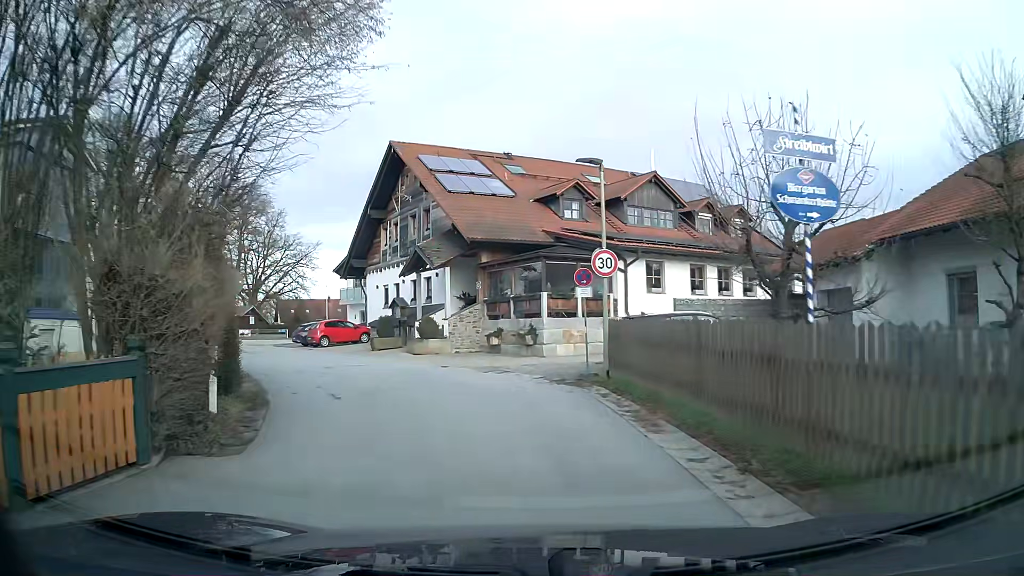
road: unclassified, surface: asphalt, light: Day
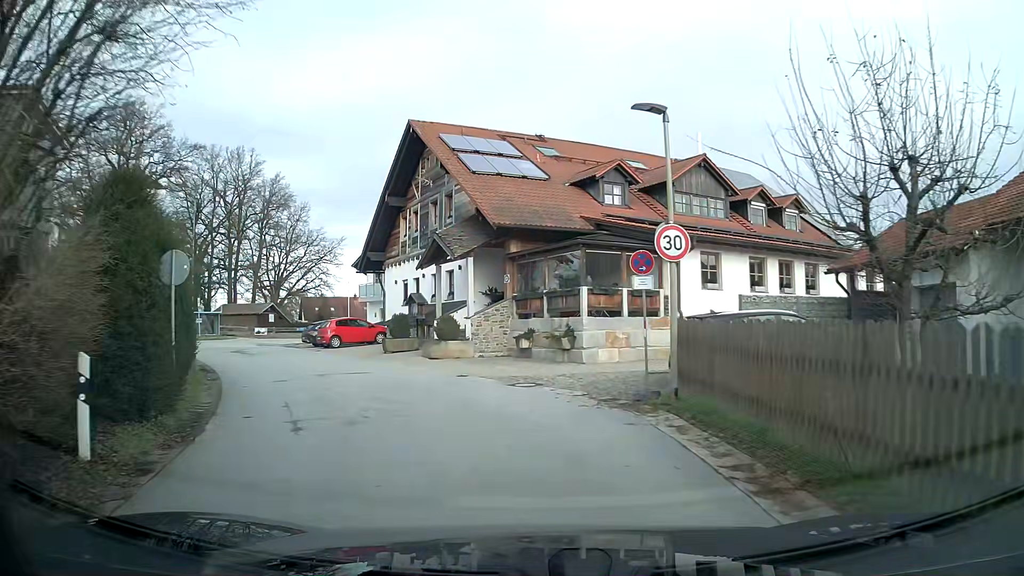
(-0.1, +3.9) m; -3°
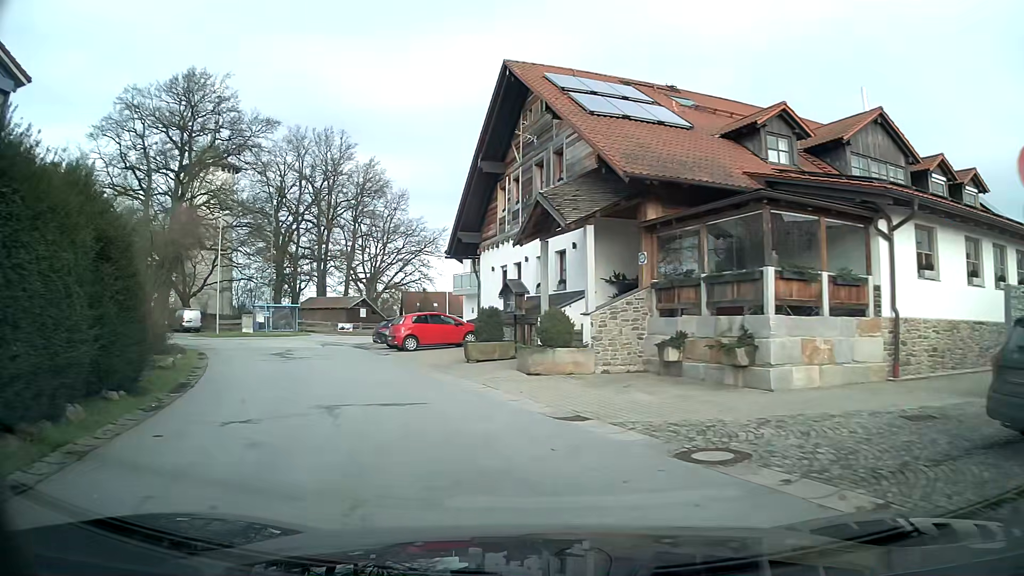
(-0.7, +7.8) m; -11°
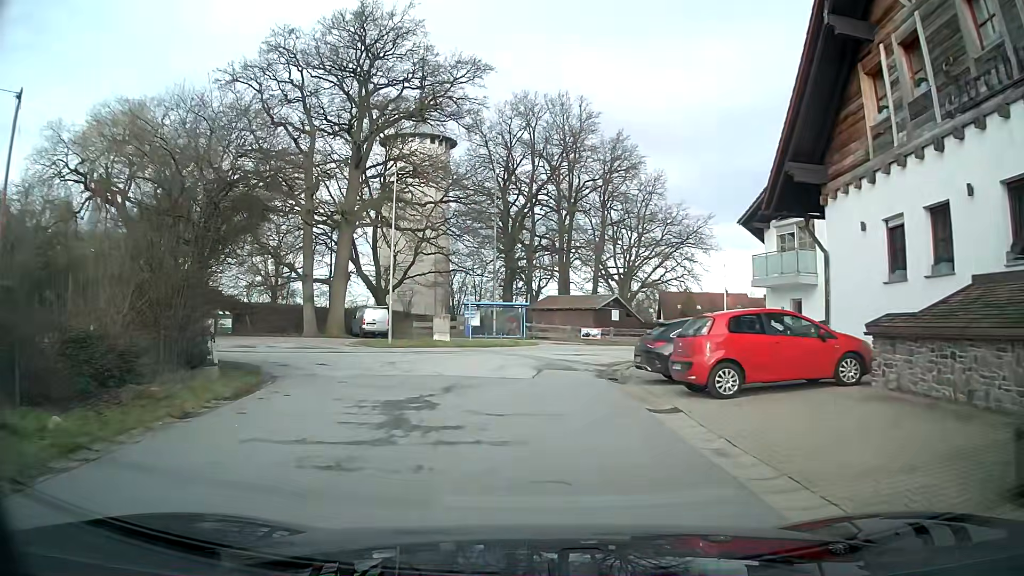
(-2.8, +14.8) m; -19°
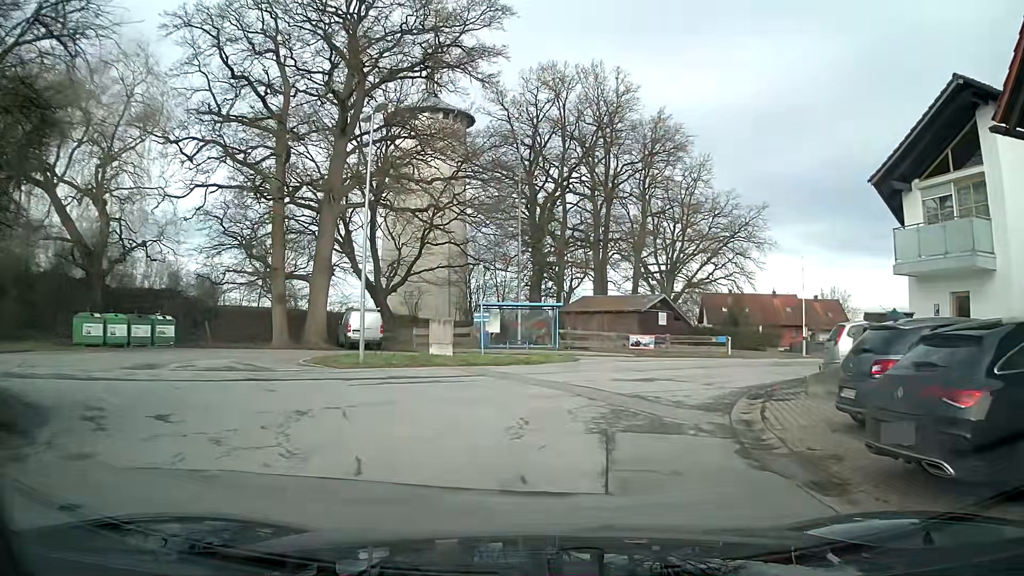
(-0.2, +9.7) m; -1°
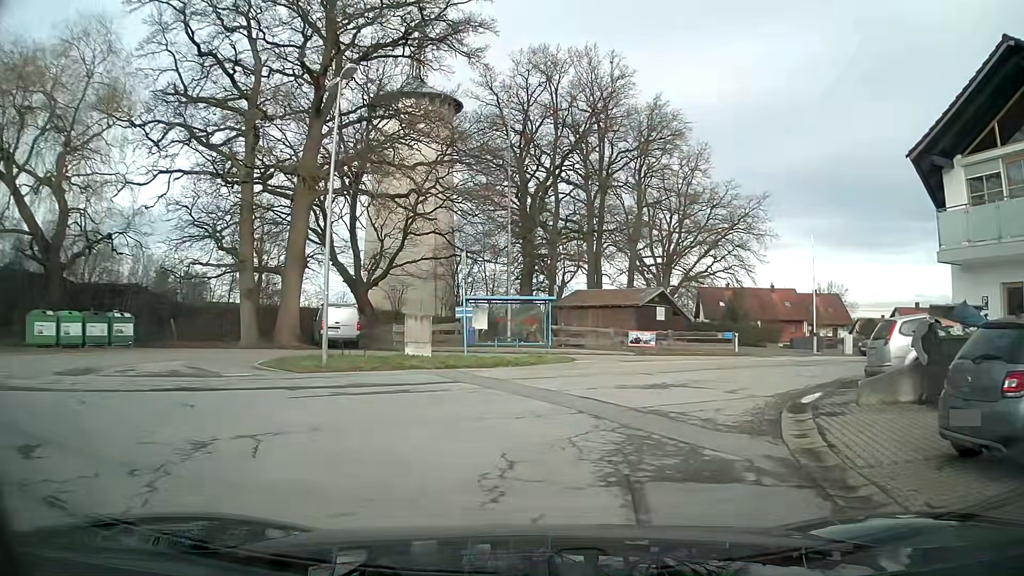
(0.0, +2.8) m; +1°
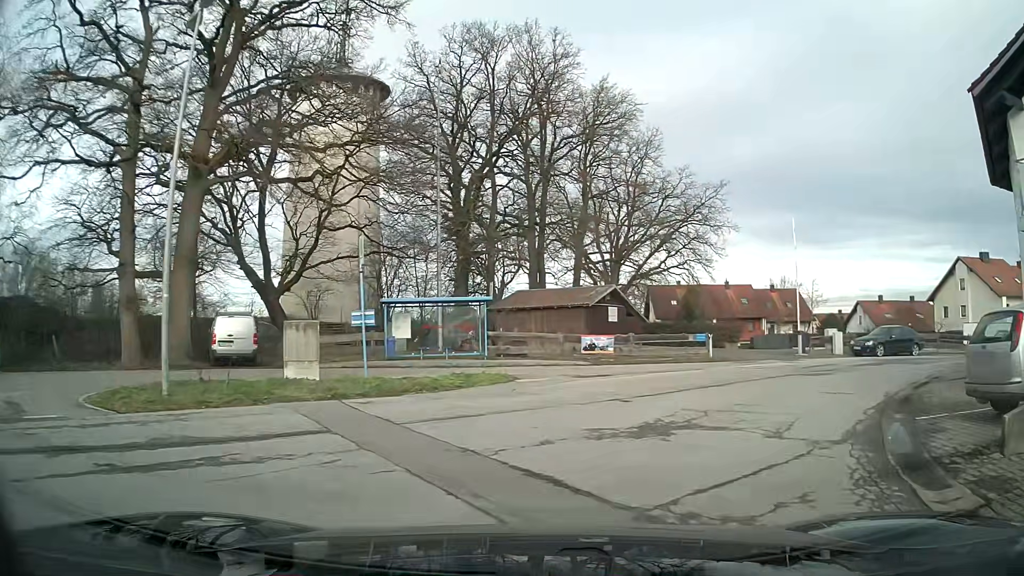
(+0.3, +5.7) m; +7°
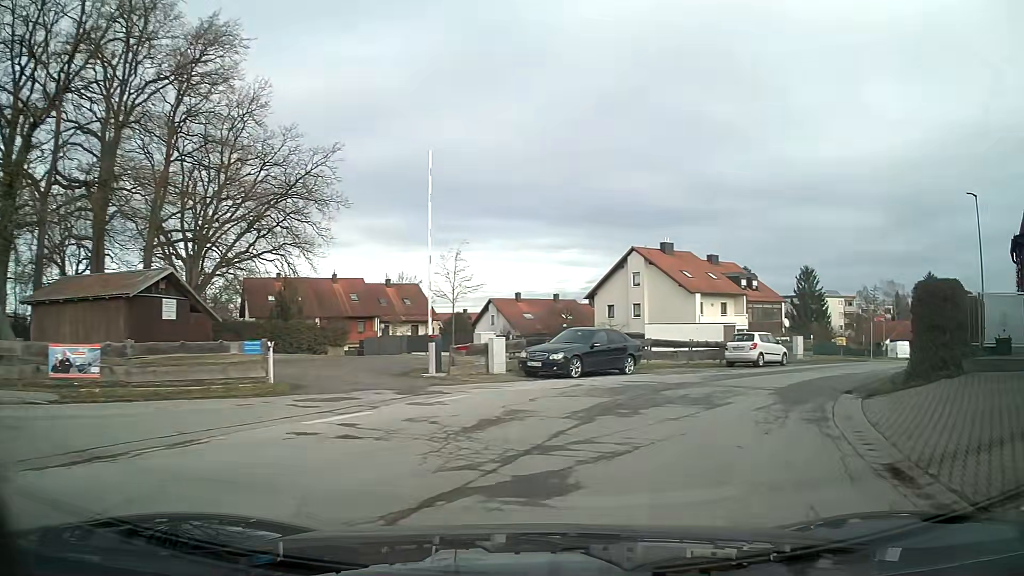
(+3.6, +12.4) m; +33°
(+2, +10) (+7, +18) (+14, +26) (+20, +33) (+26, +41) (+31, +50) (+34, +59) (+35, +69) (+35, +79) (+35, +89) m
